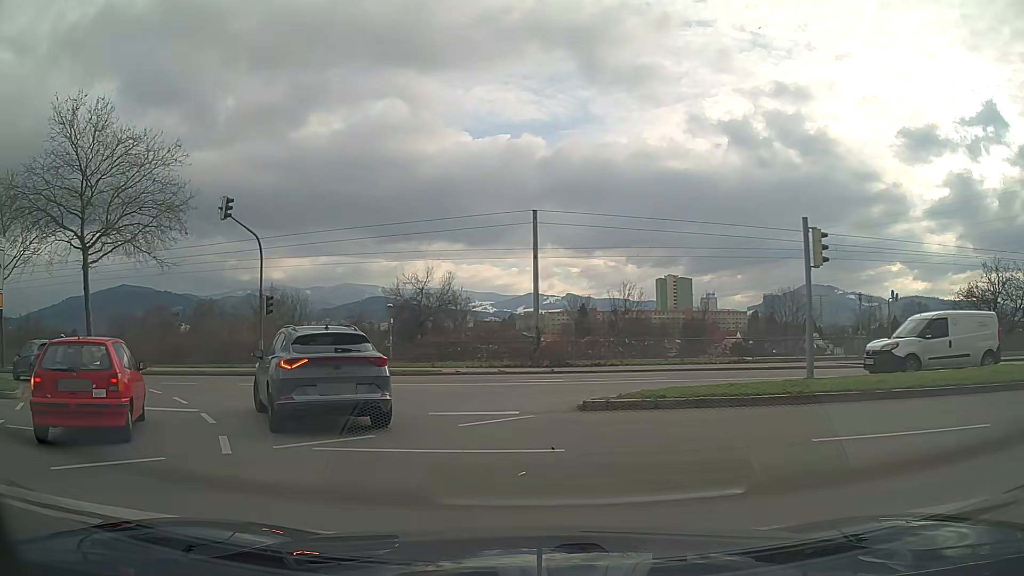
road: trunk_link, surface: asphalt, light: Day
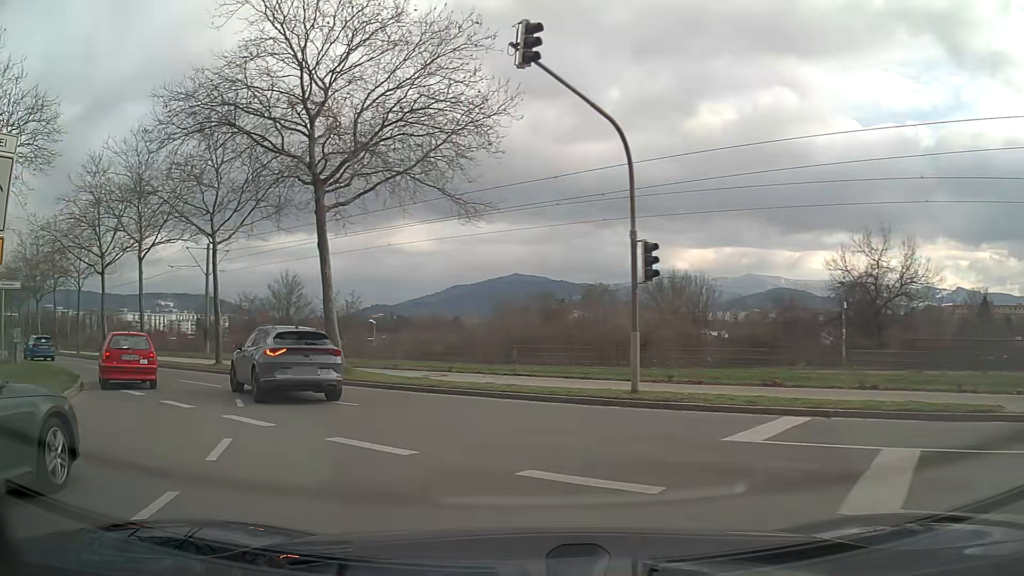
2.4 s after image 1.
(-4.4, +13.8) m; -36°
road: secondary_link
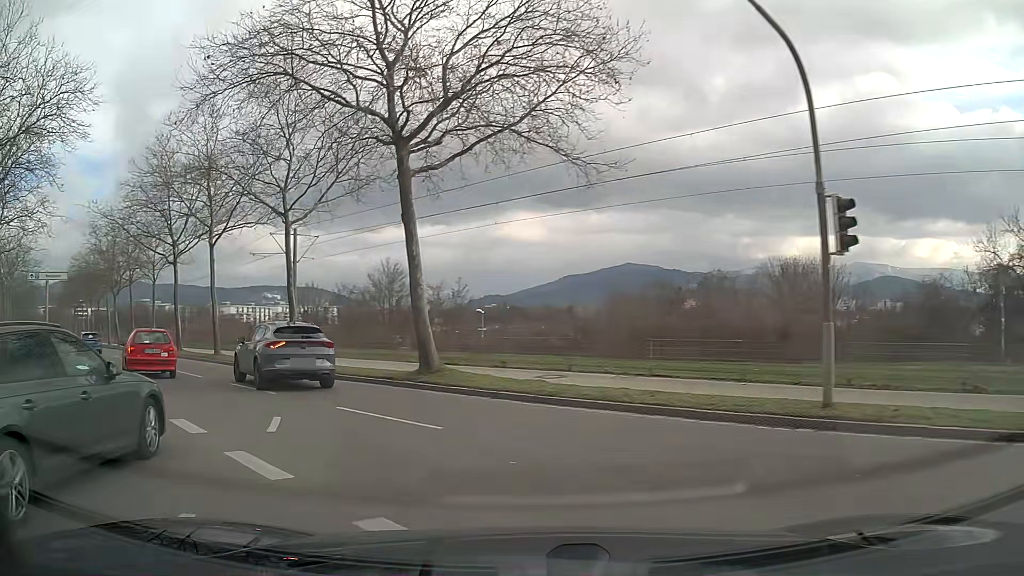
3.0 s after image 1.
(-0.3, +4.0) m; -9°
